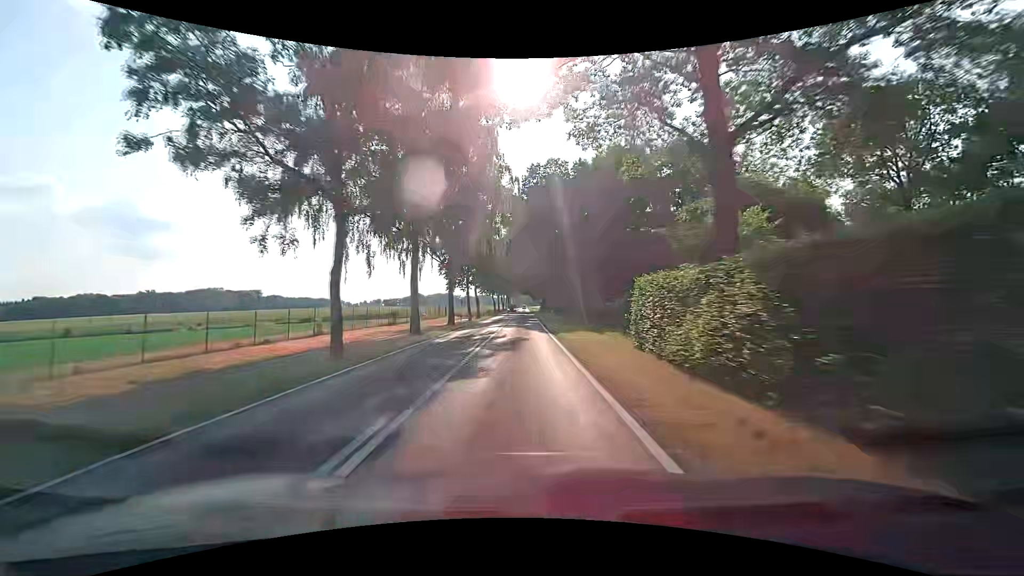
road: tertiary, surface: asphalt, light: Day
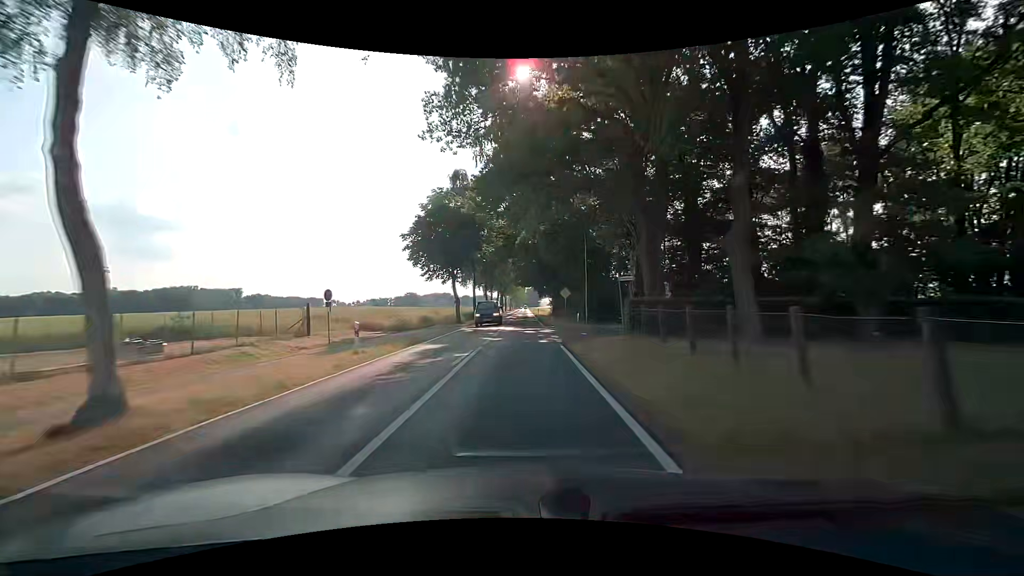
(0.0, +53.6) m; +1°
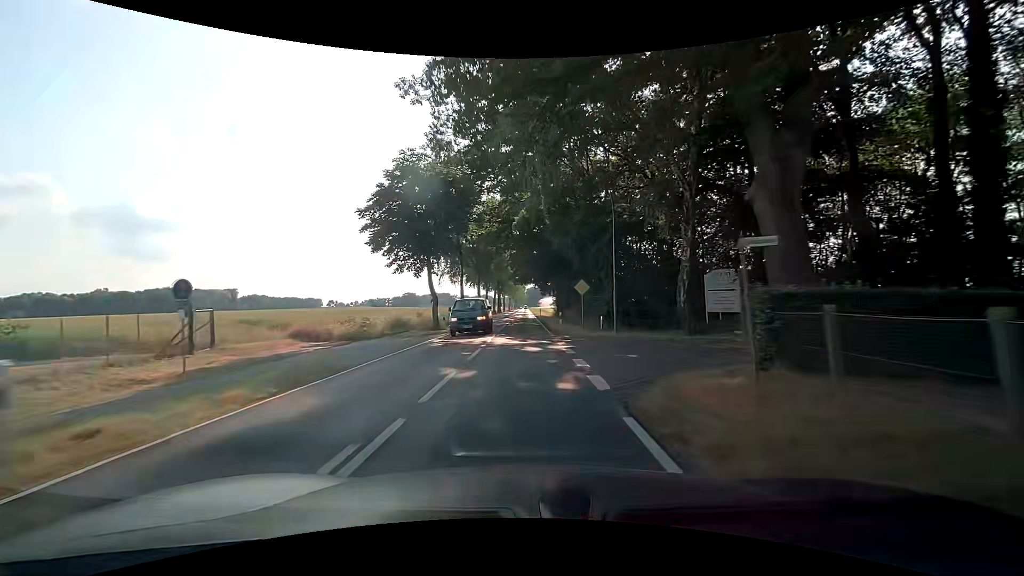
(-0.1, +10.7) m; -1°
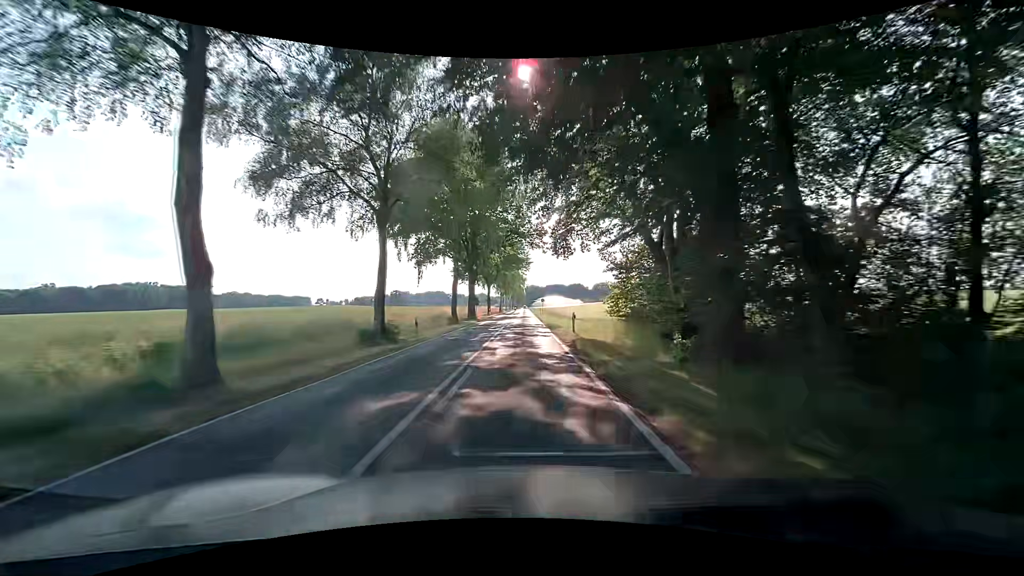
(0.0, +53.7) m; 0°
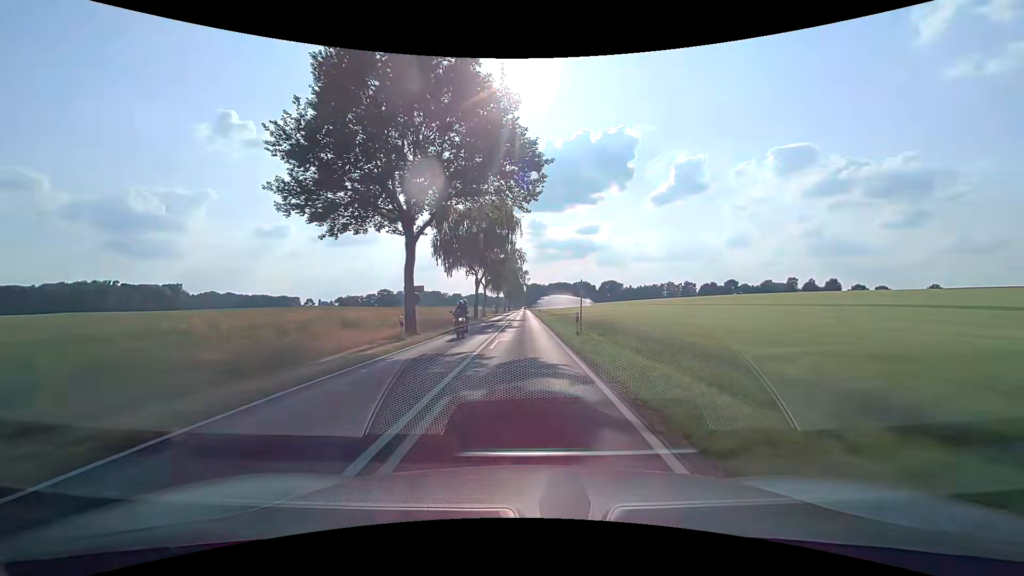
(-0.2, +53.6) m; 0°
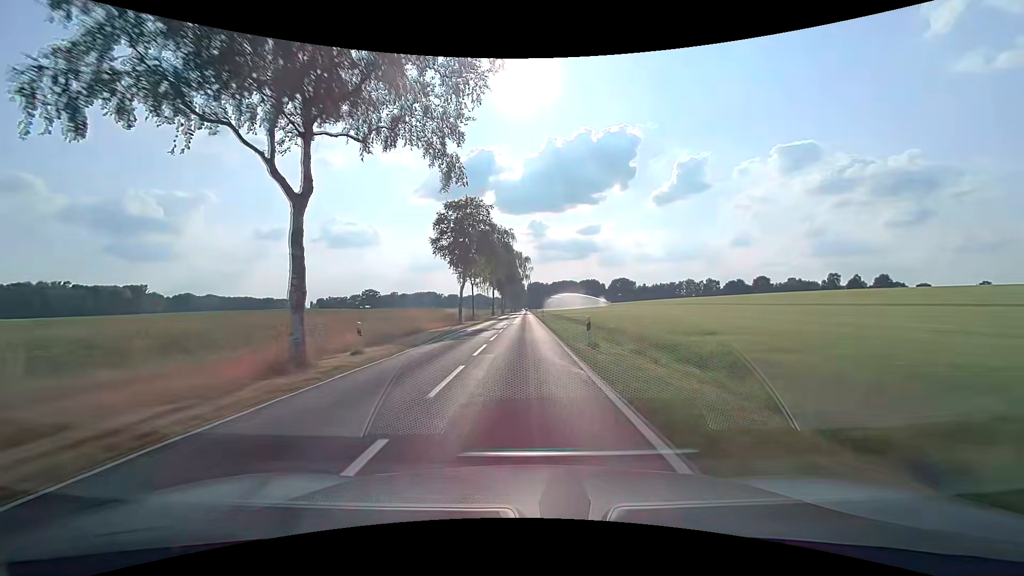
(-0.2, +54.3) m; 0°
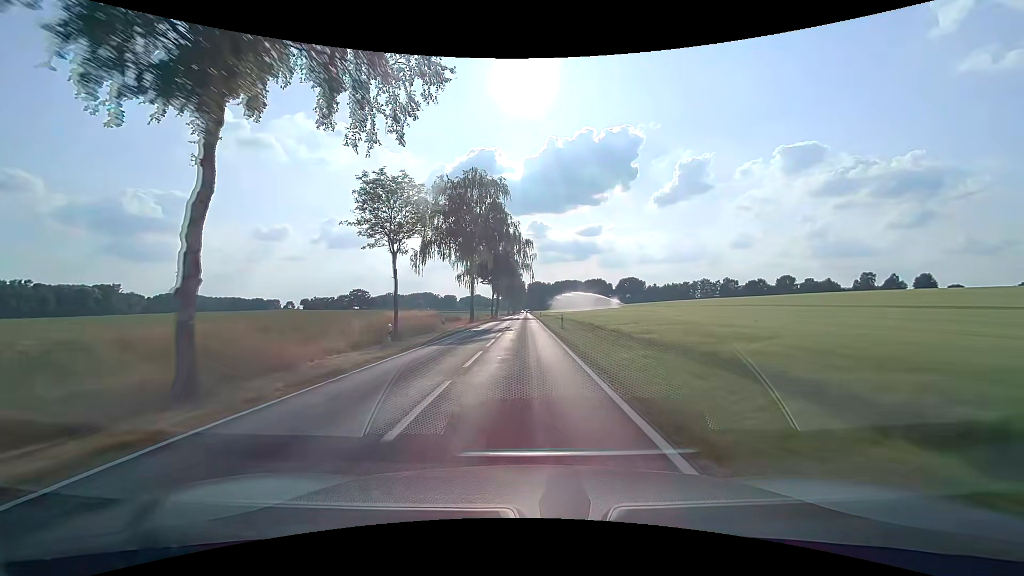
(0.0, +35.2) m; 0°
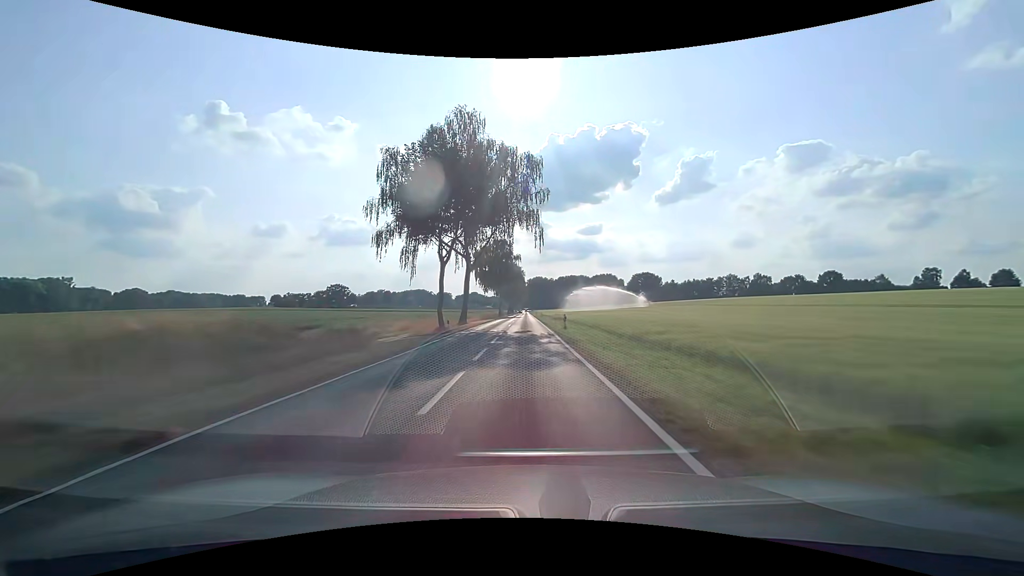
(-0.2, +51.1) m; 0°
(0, +10) (0, +20) (0, +30) (0, +40) (0, +50) (0, +60) (0, +70) (0, +80) (0, +90) (0, +100) m
